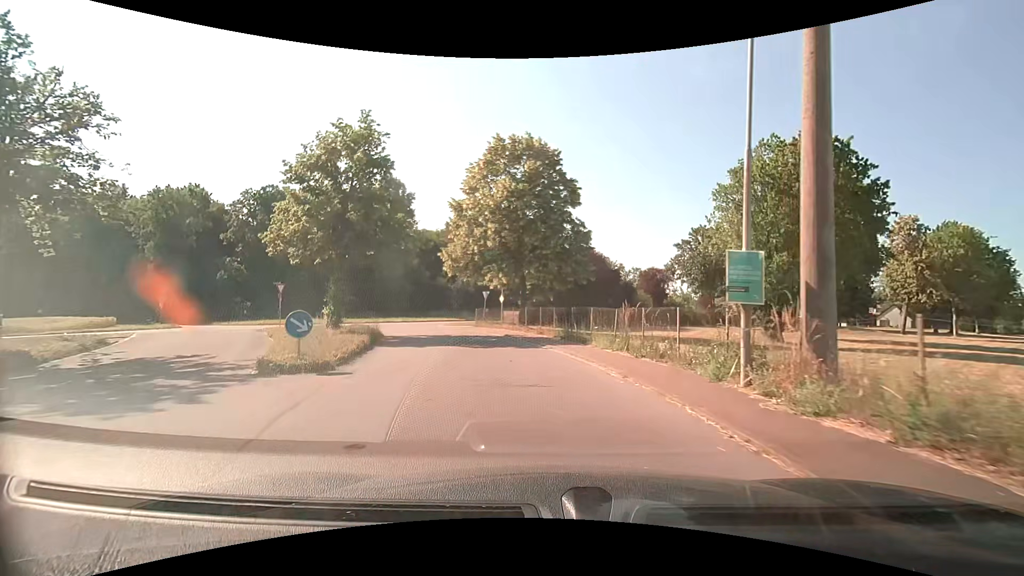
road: unclassified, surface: asphalt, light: Day
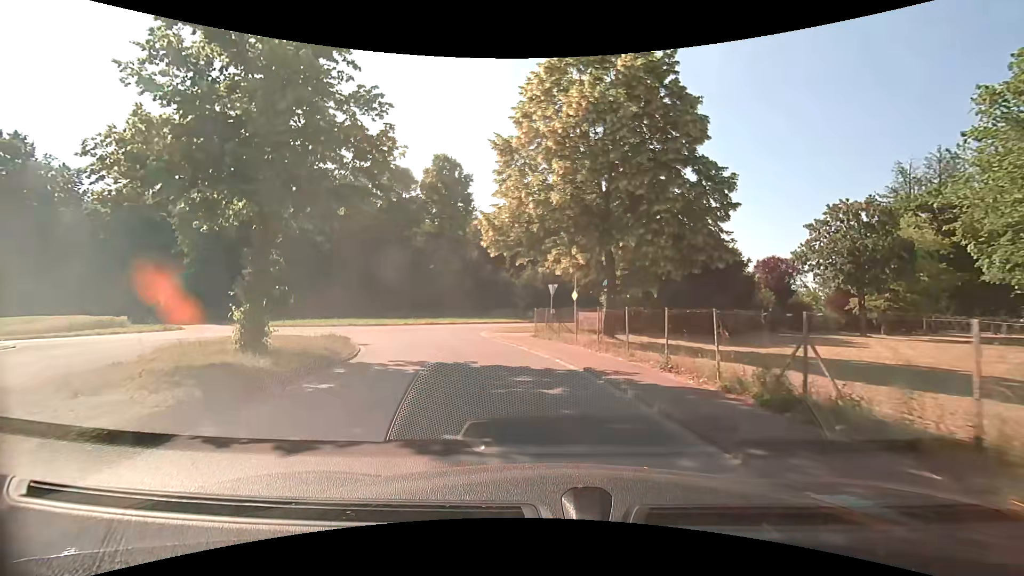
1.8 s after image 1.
(-0.8, +12.1) m; -8°
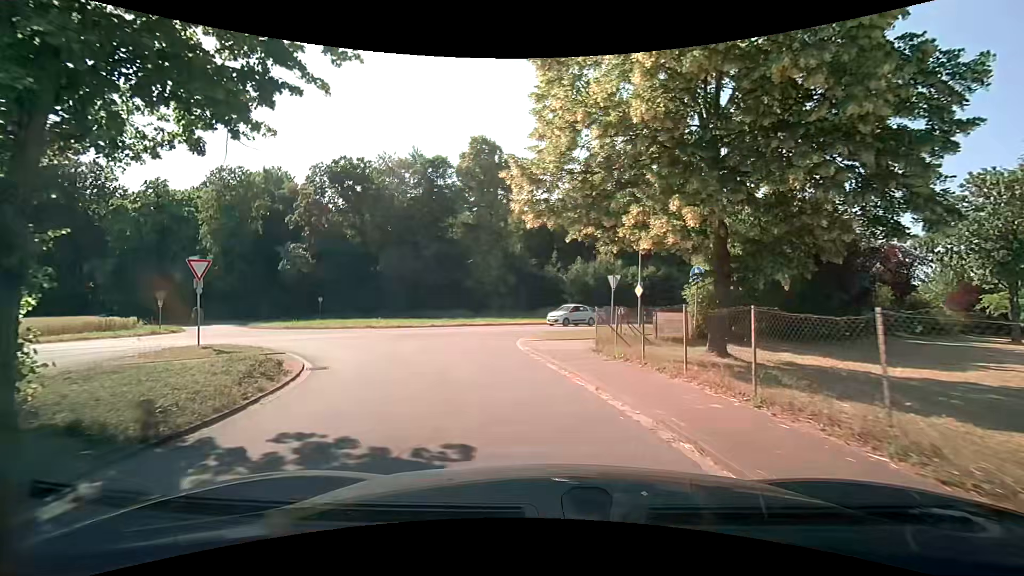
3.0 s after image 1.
(-0.3, +7.2) m; -5°
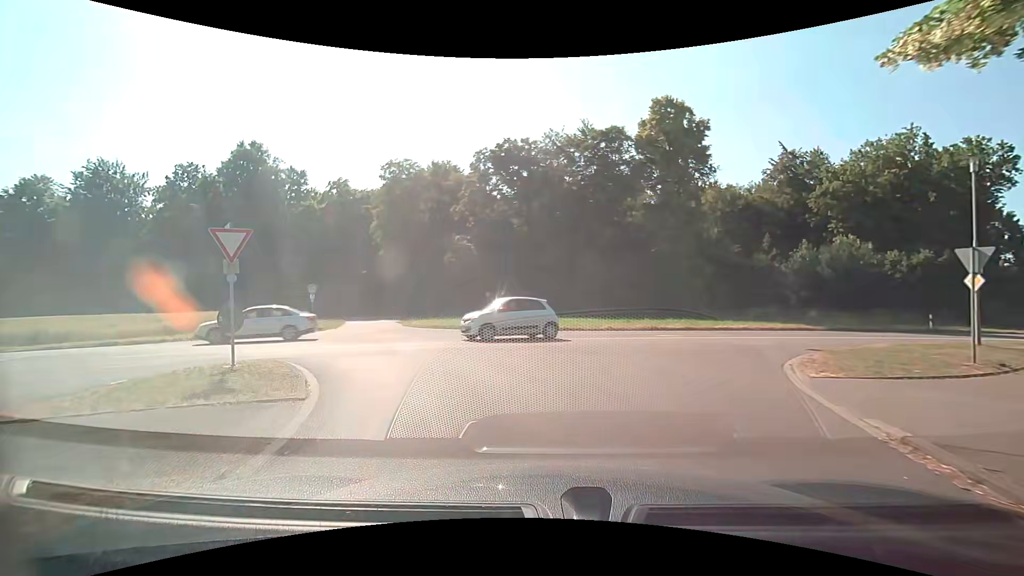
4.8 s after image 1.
(-1.4, +8.6) m; -21°
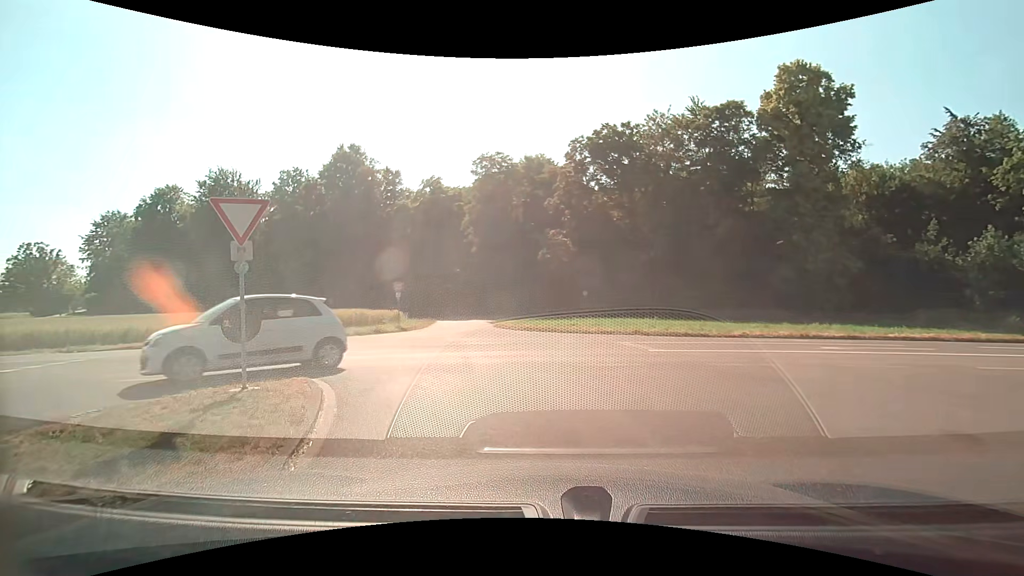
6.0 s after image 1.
(-0.4, +3.7) m; -12°
